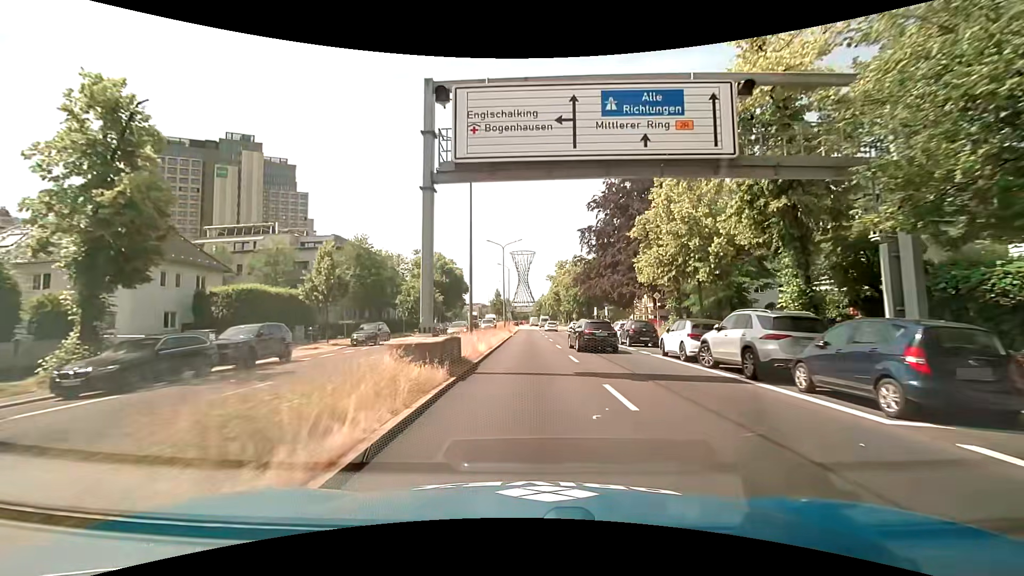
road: primary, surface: asphalt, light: Day
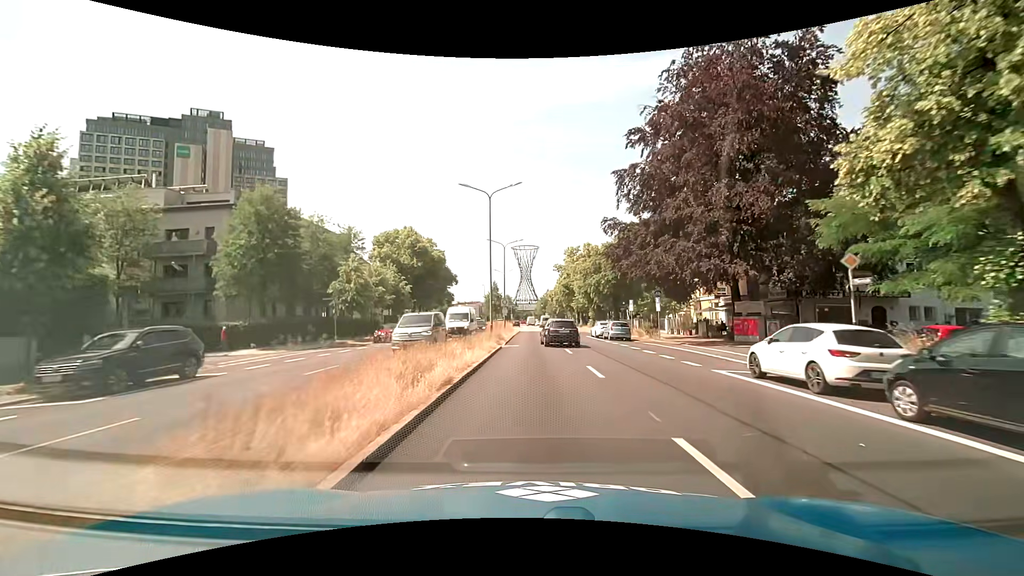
(+0.1, +22.8) m; 0°
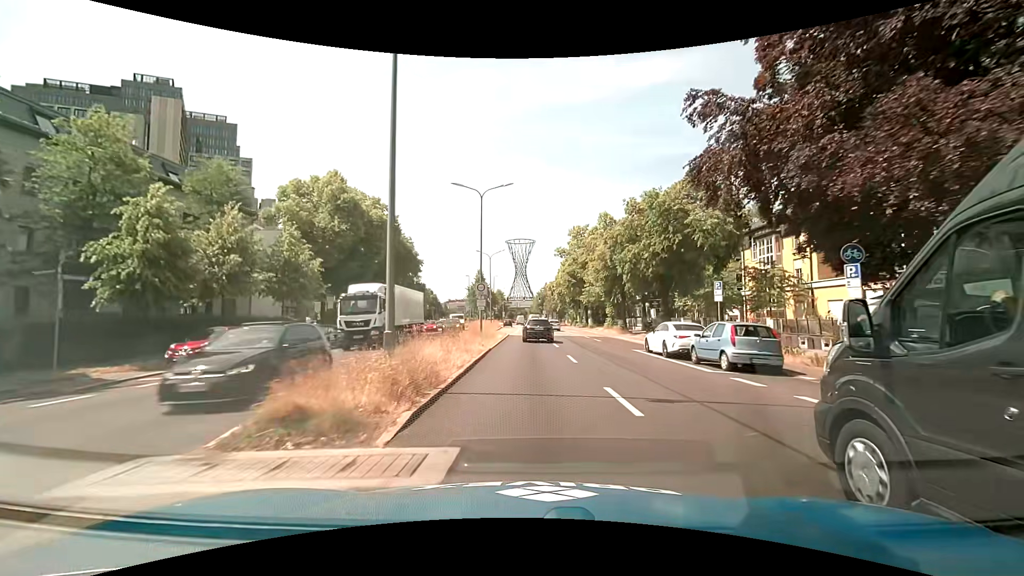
(+0.3, +22.8) m; +1°
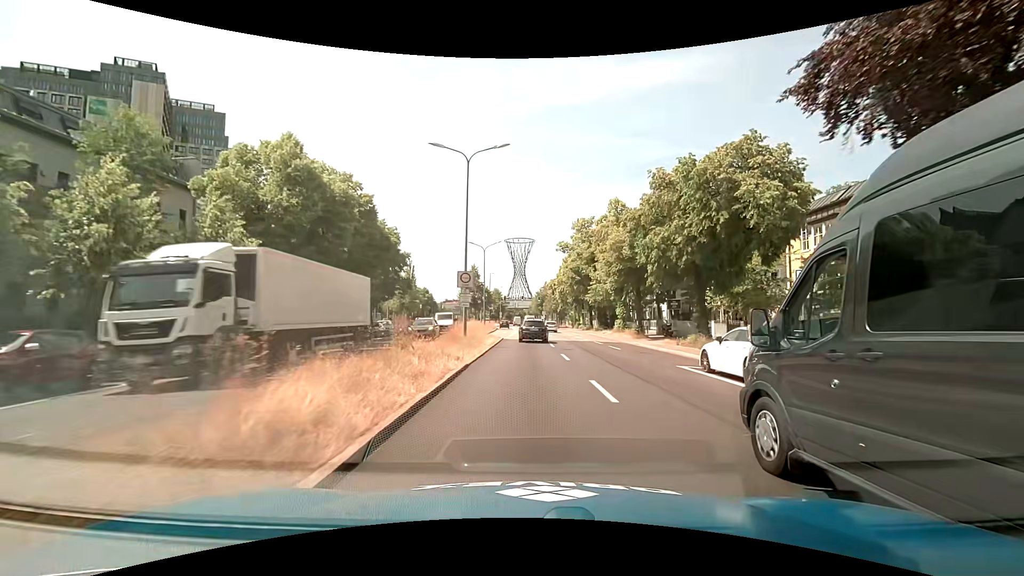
(0.0, +7.6) m; 0°
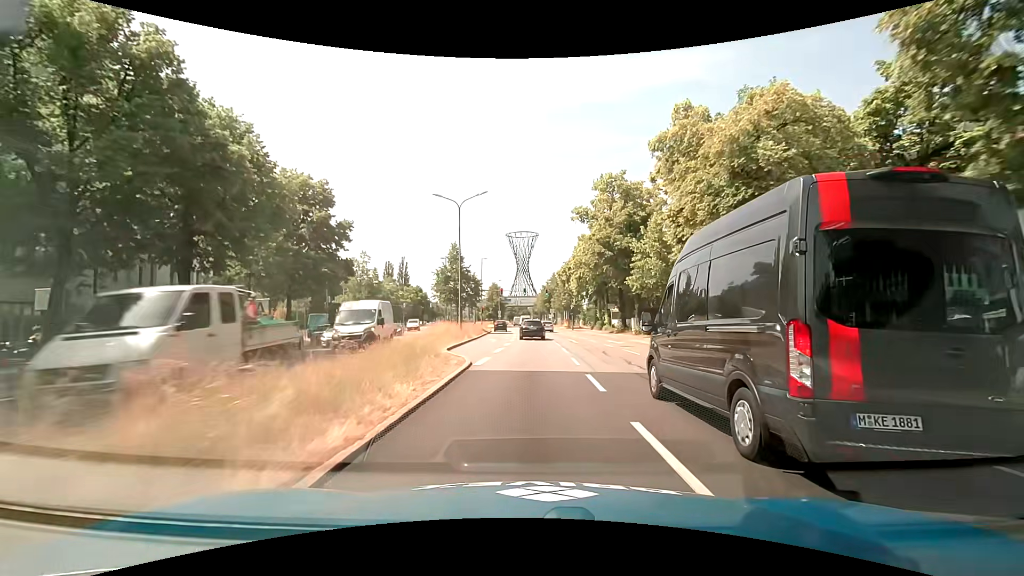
(0.0, +22.9) m; 0°
(0, +10) (-1, +20) (-2, +30) (-2, +40) (-3, +50) (-3, +60) (-4, +70) (-6, +80) (-12, +88) (-20, +94) m
